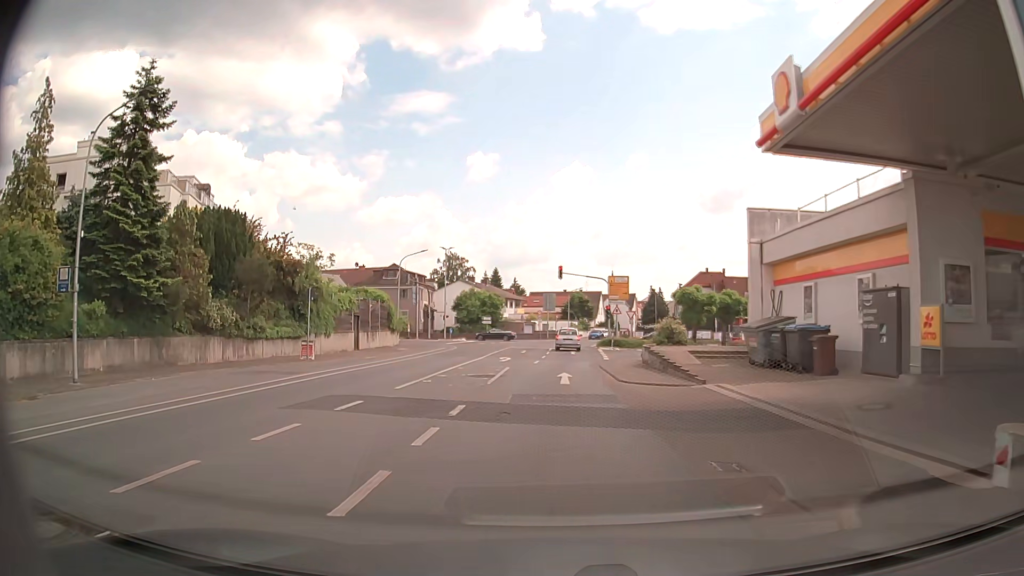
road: tertiary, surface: asphalt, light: Day
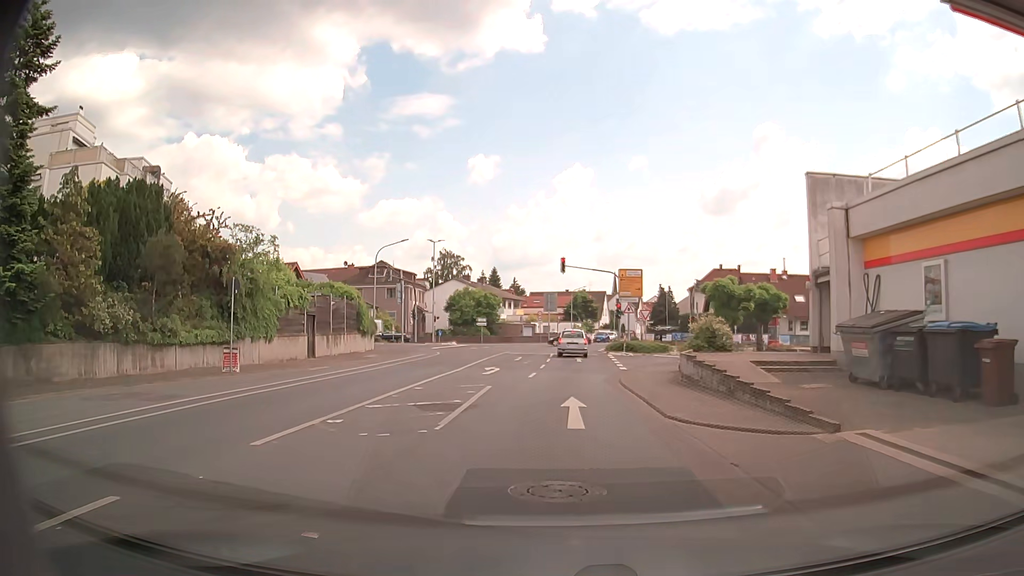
(0.0, +7.8) m; 0°
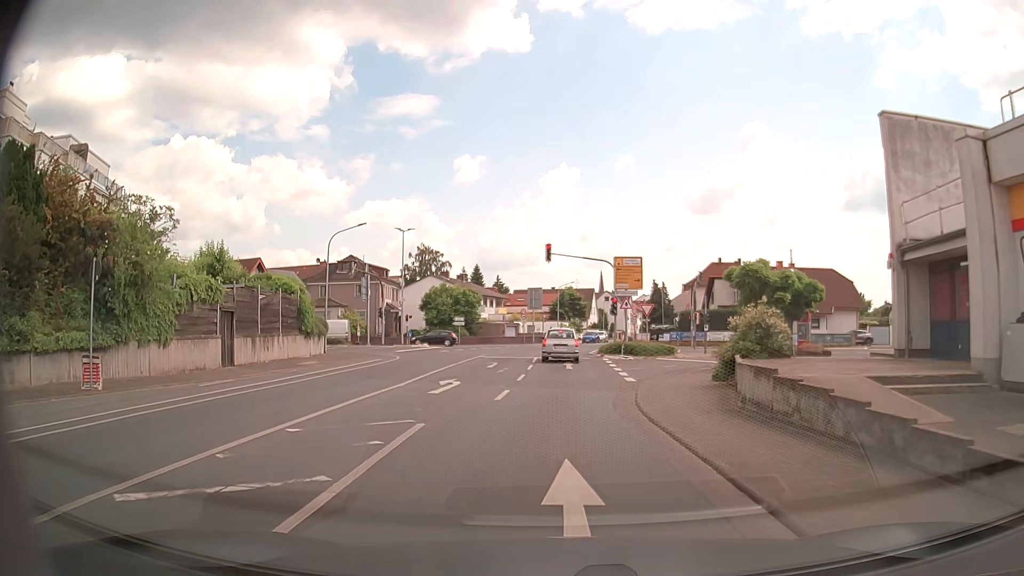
(+0.1, +7.5) m; +2°
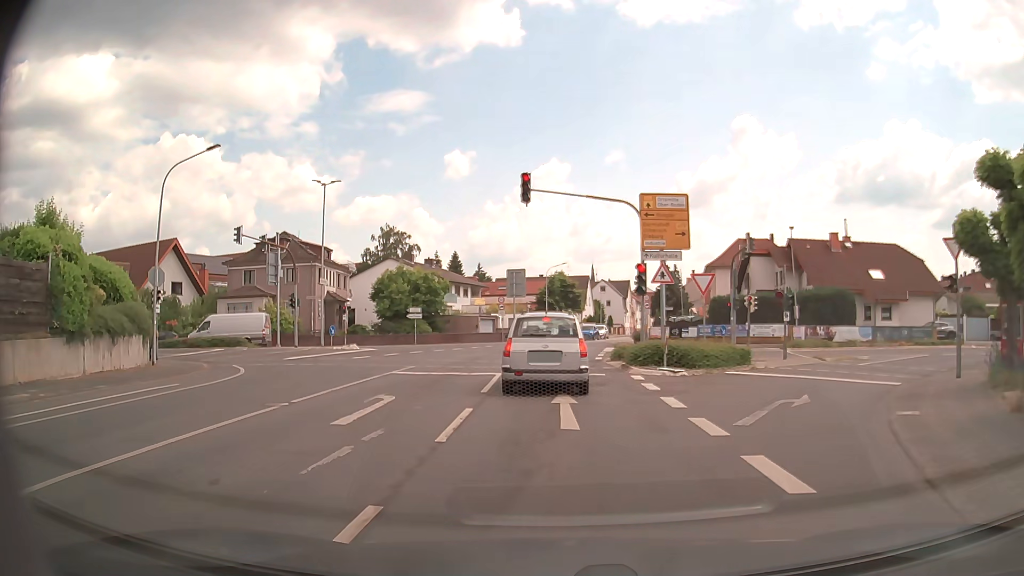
(+0.1, +17.6) m; 0°
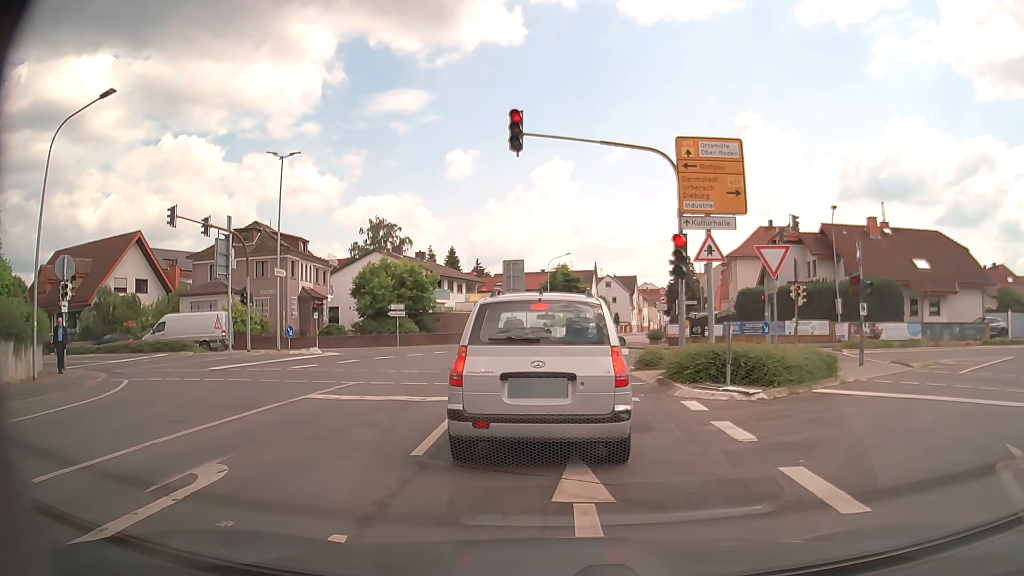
(+0.1, +6.6) m; +1°
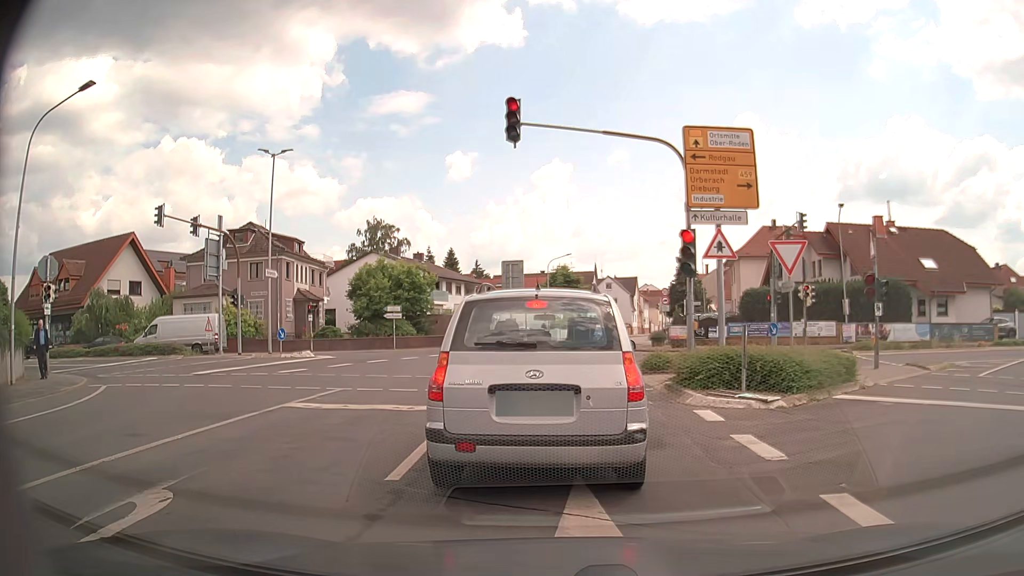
(0.0, +0.9) m; 0°
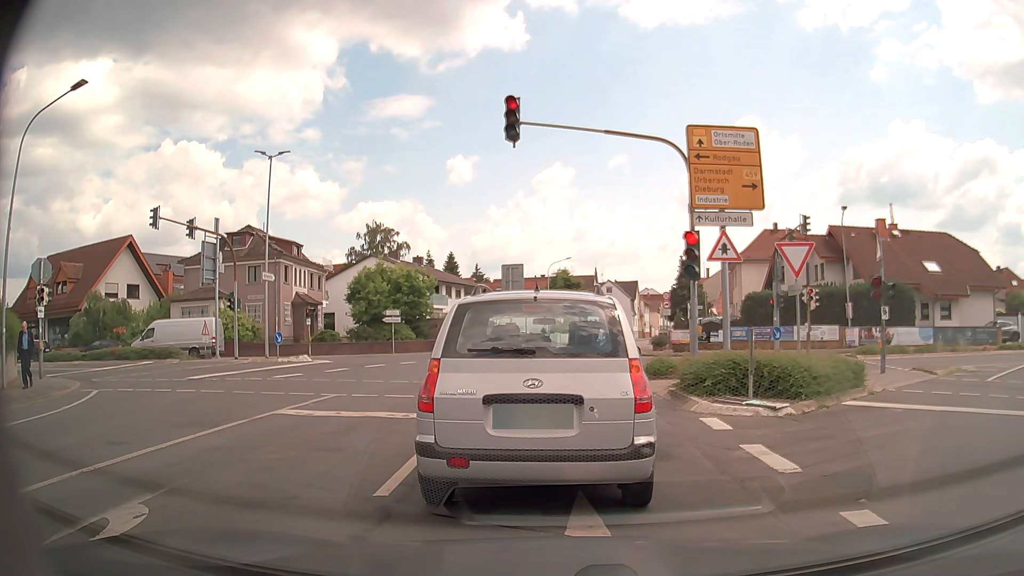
(0.0, +0.4) m; 0°
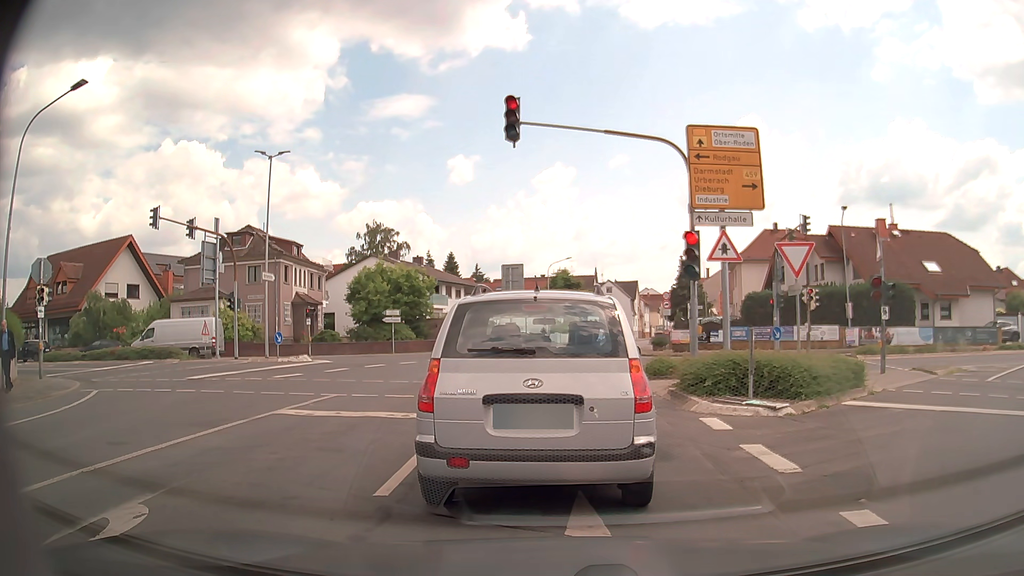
(0.0, 0.0) m; 0°
